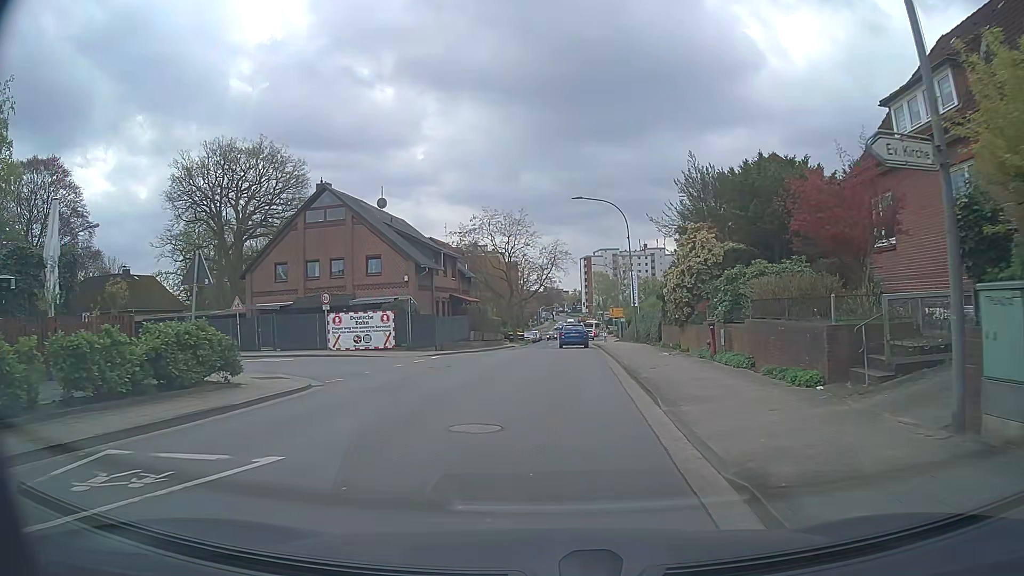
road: tertiary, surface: asphalt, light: Day
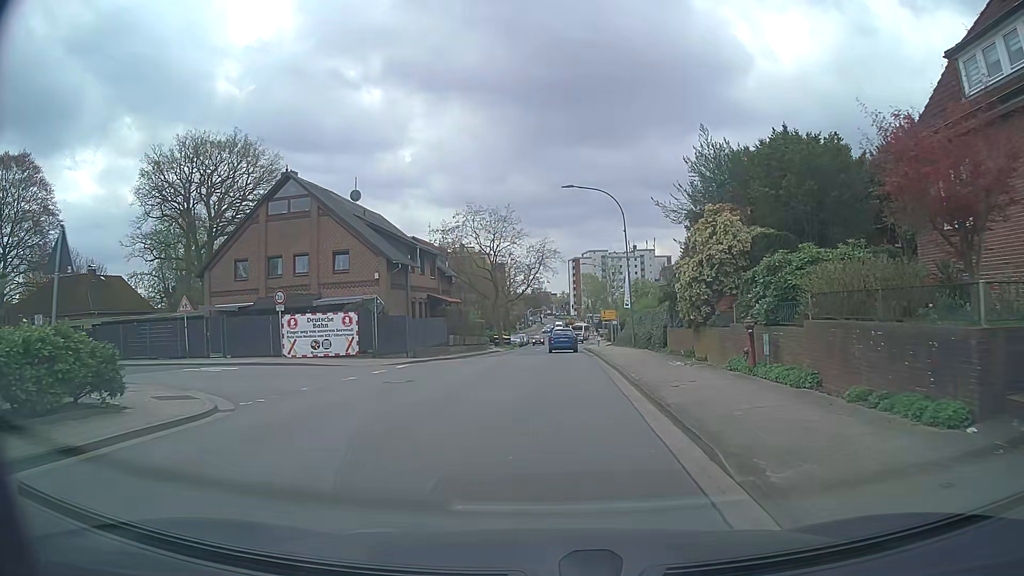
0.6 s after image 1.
(+0.1, +4.5) m; +1°
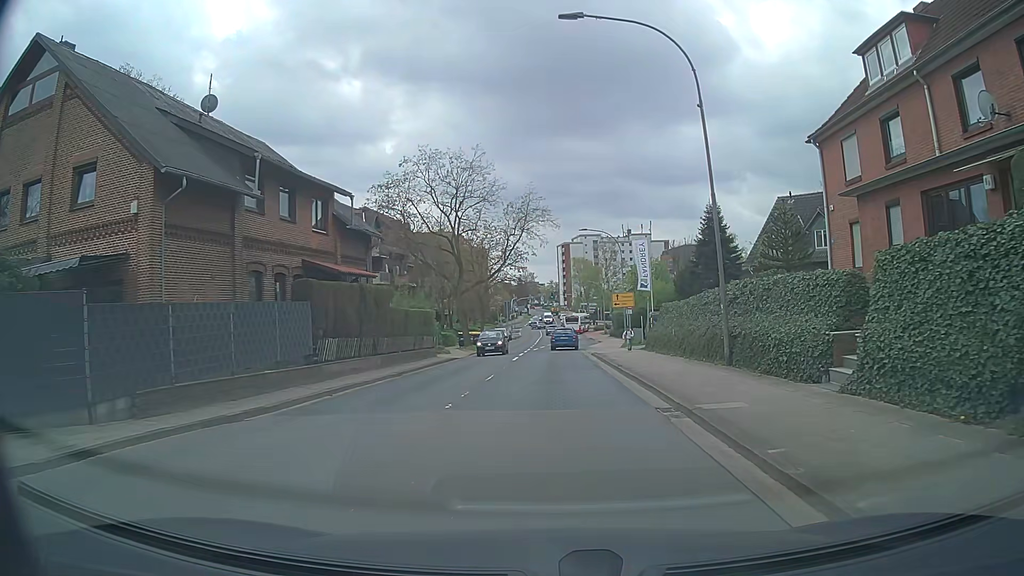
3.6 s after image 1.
(+0.3, +22.3) m; +1°
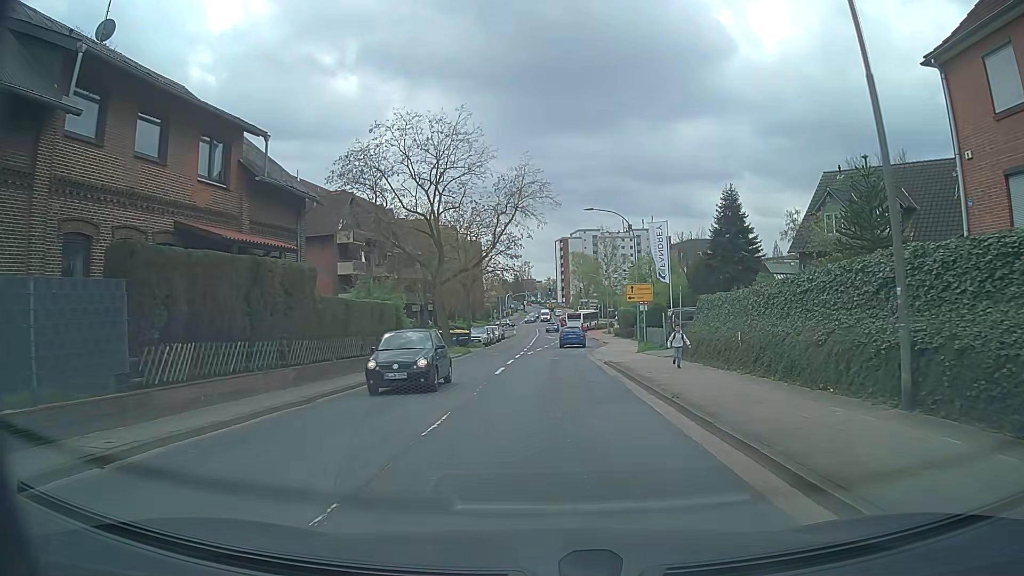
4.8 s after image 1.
(0.0, +9.0) m; 0°
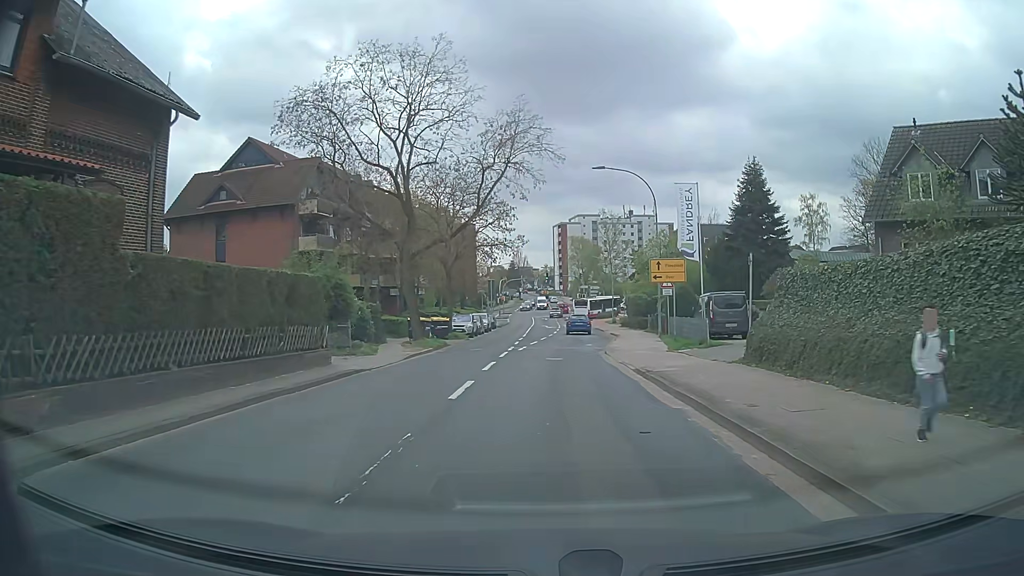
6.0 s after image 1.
(+0.1, +9.2) m; +1°
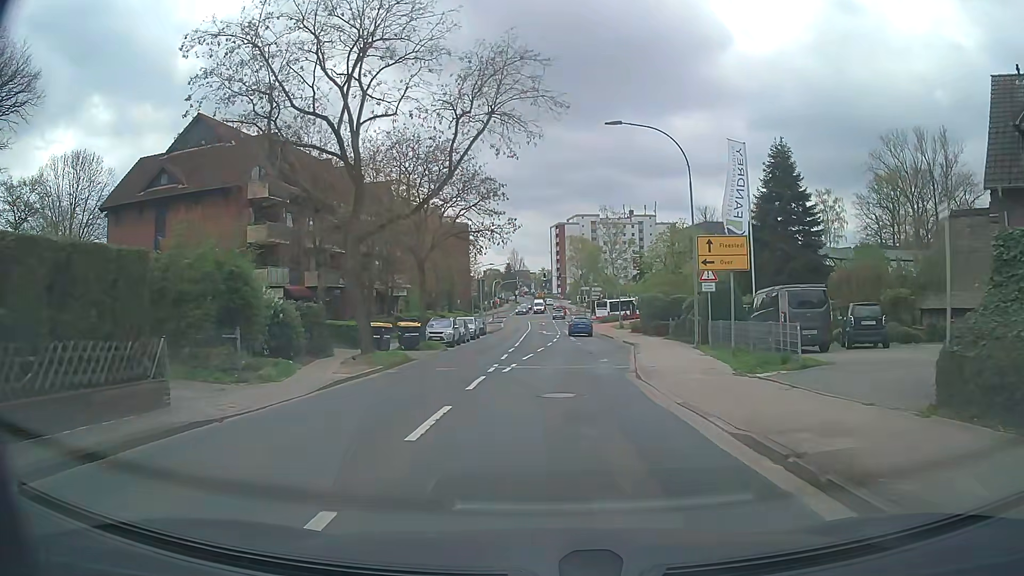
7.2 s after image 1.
(0.0, +9.2) m; 0°
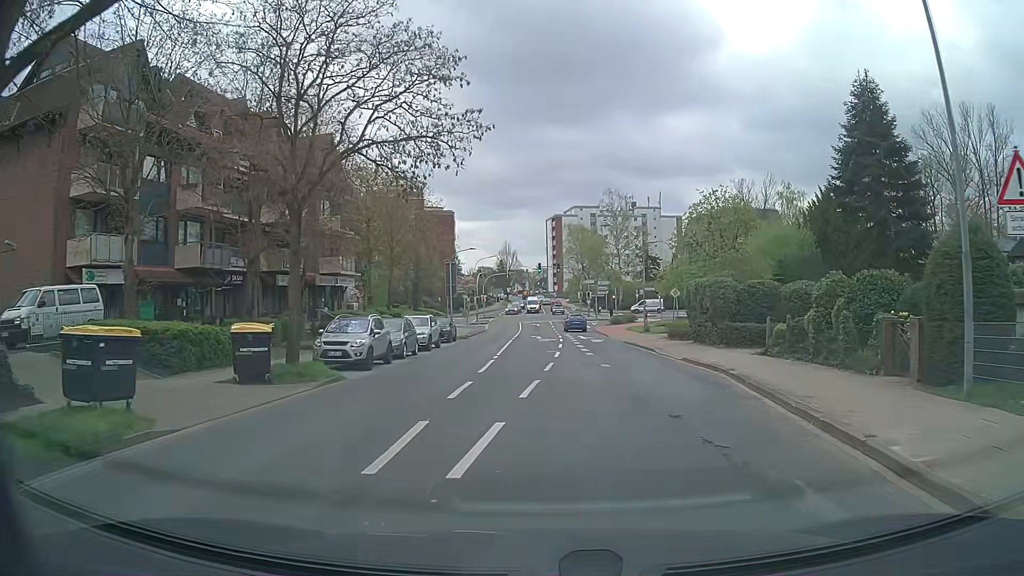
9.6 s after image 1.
(0.0, +18.3) m; 0°
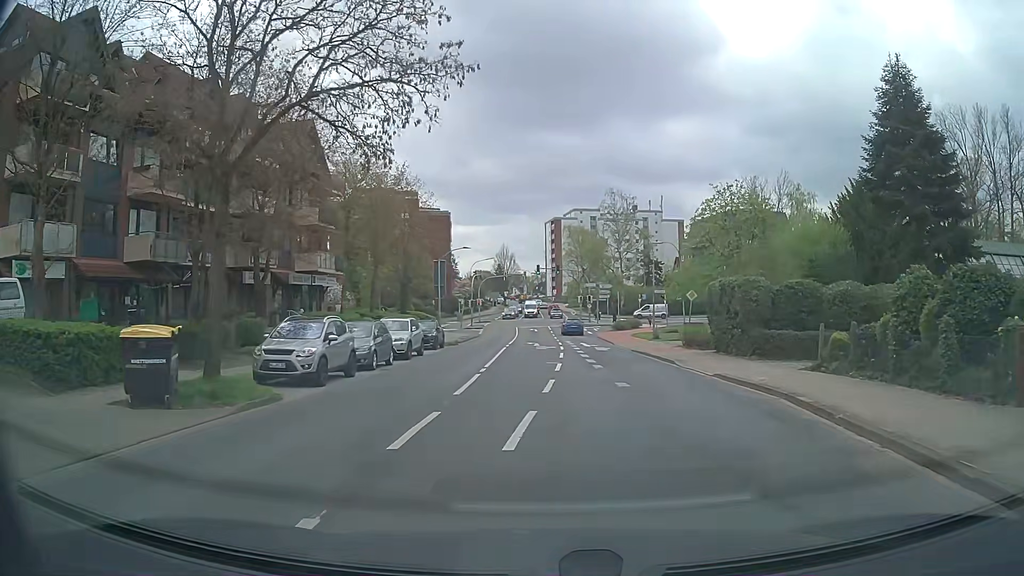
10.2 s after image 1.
(0.0, +4.5) m; +1°
